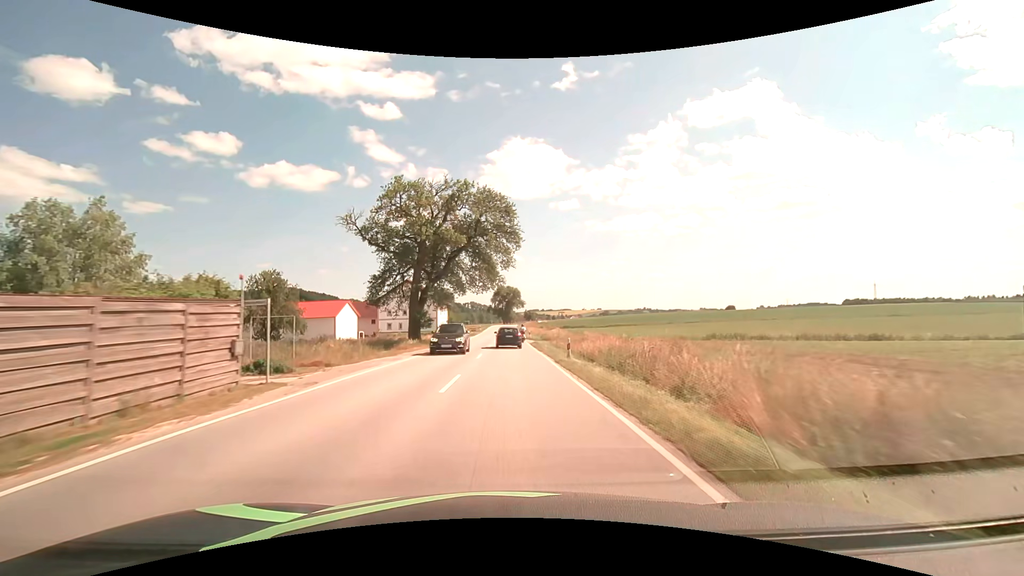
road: secondary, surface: asphalt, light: Day
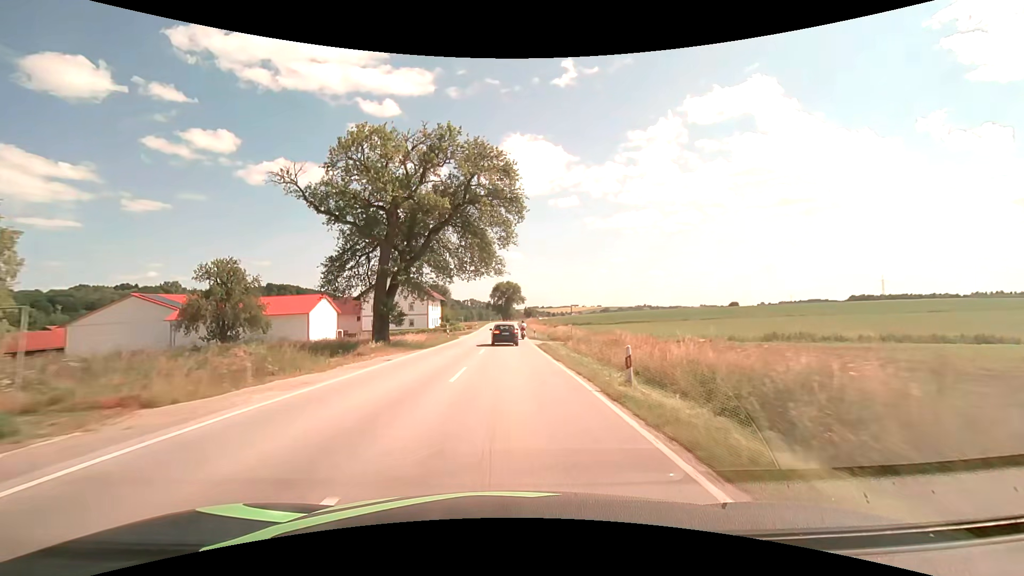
(0.0, +10.4) m; 0°
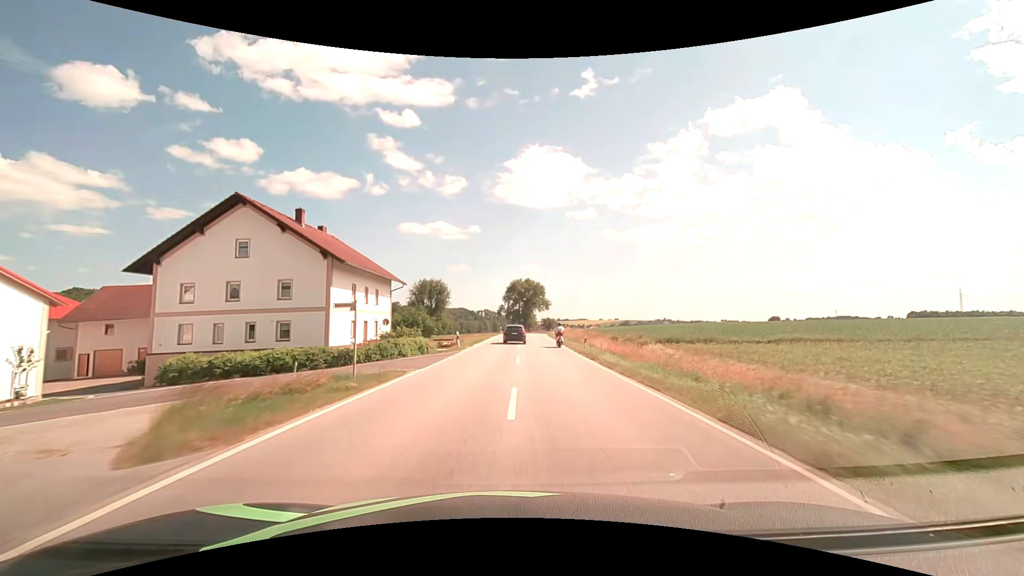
(-1.1, +52.6) m; -2°
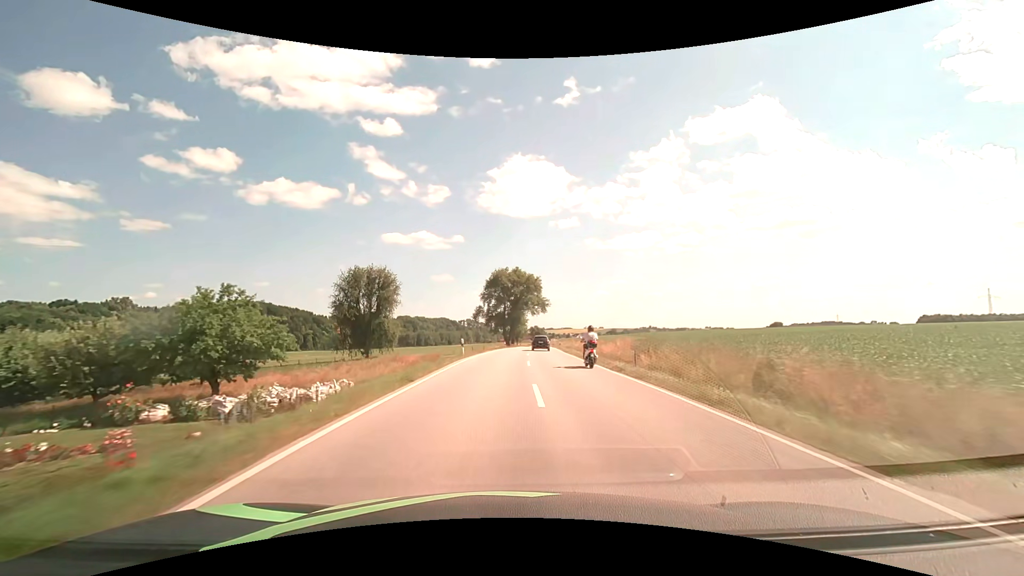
(+0.7, +46.9) m; +2°
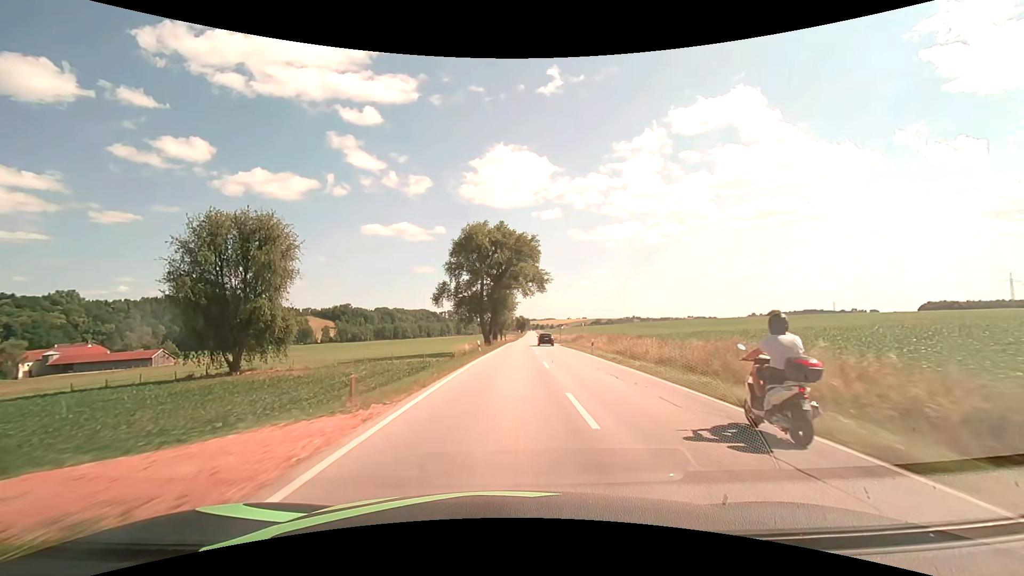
(+0.4, +38.2) m; +2°
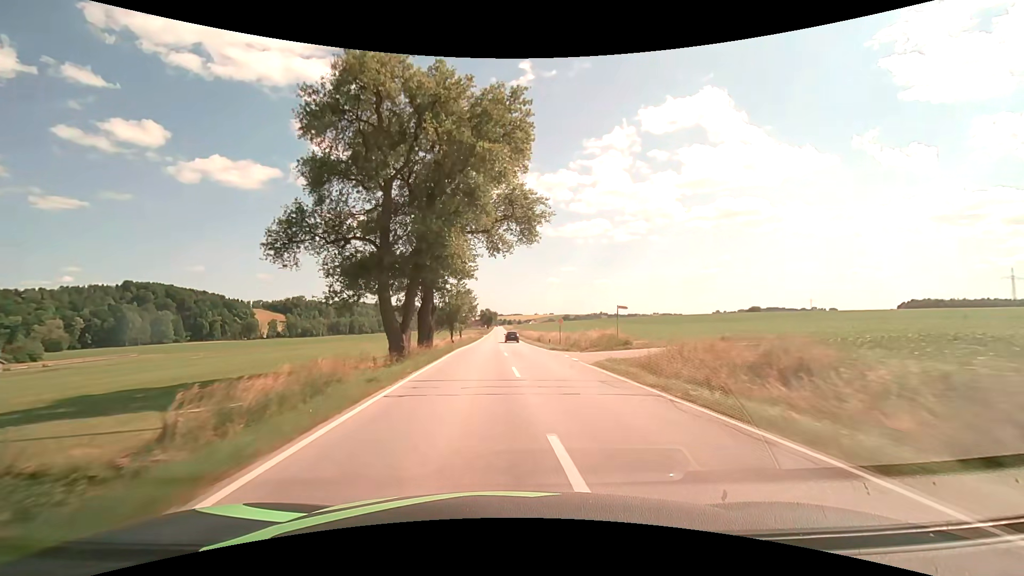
(+1.4, +40.6) m; +4°
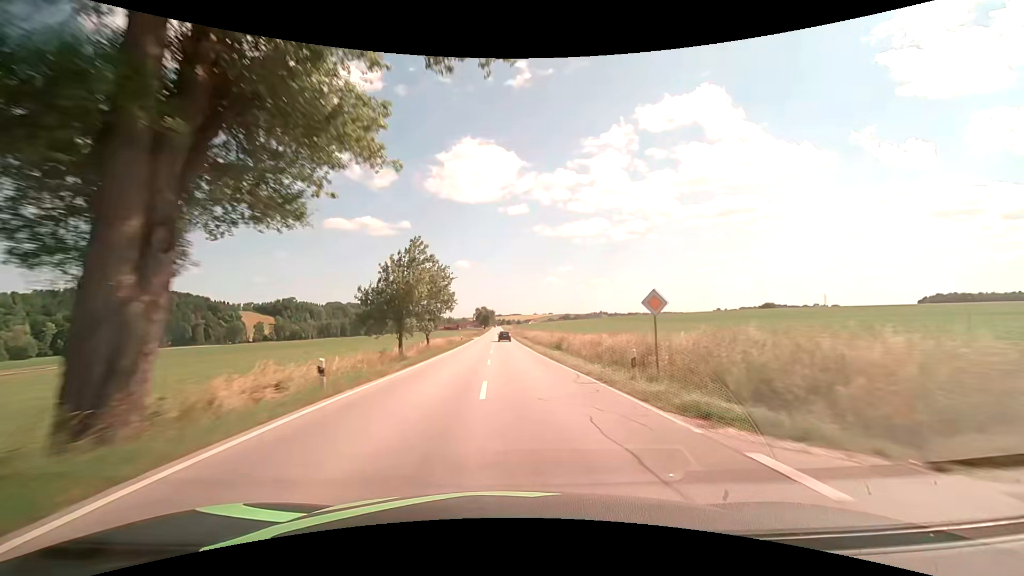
(+0.3, +28.4) m; 0°
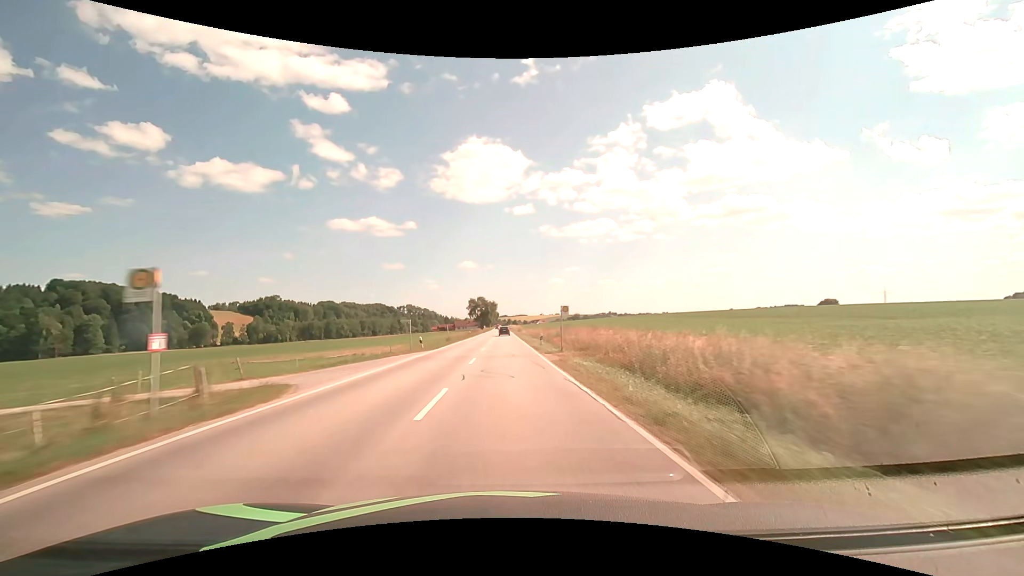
(-0.8, +74.9) m; -1°
(0, +10) (0, +20) (0, +30) (0, +40) (0, +50) (0, +60) (0, +70) (0, +80) (0, +90) (0, +100) m
